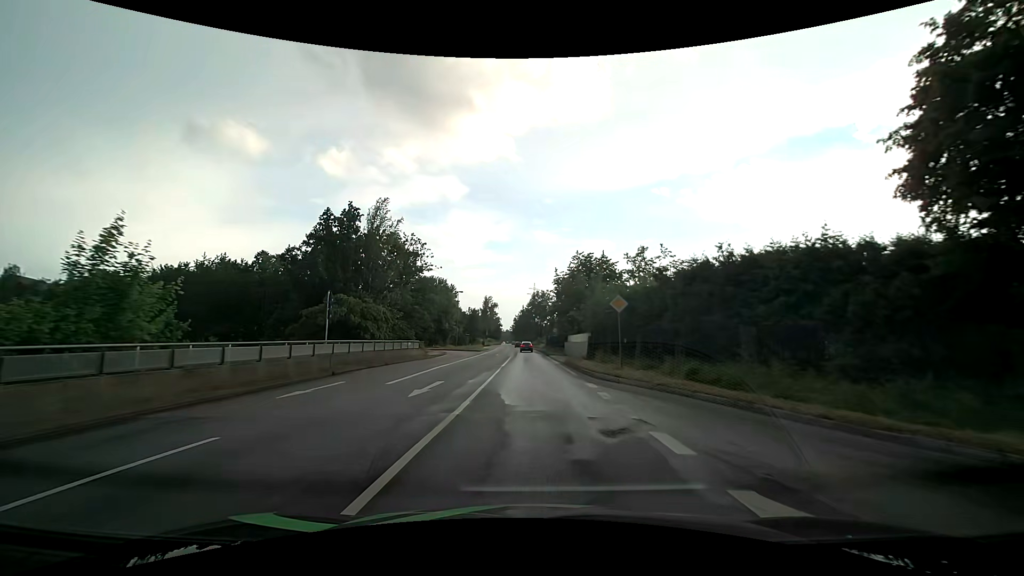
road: primary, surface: asphalt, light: Day
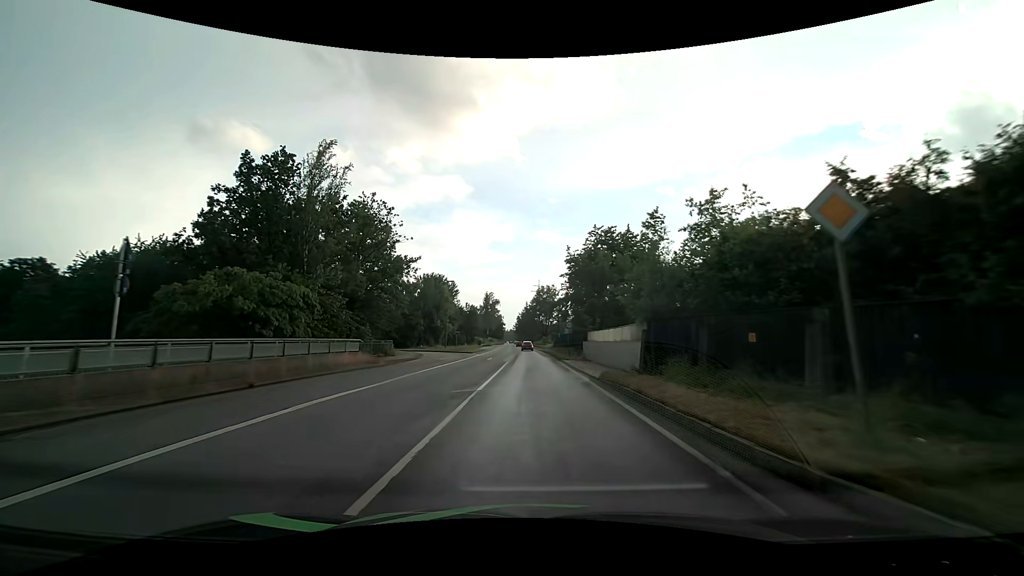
(0.0, +14.8) m; 0°
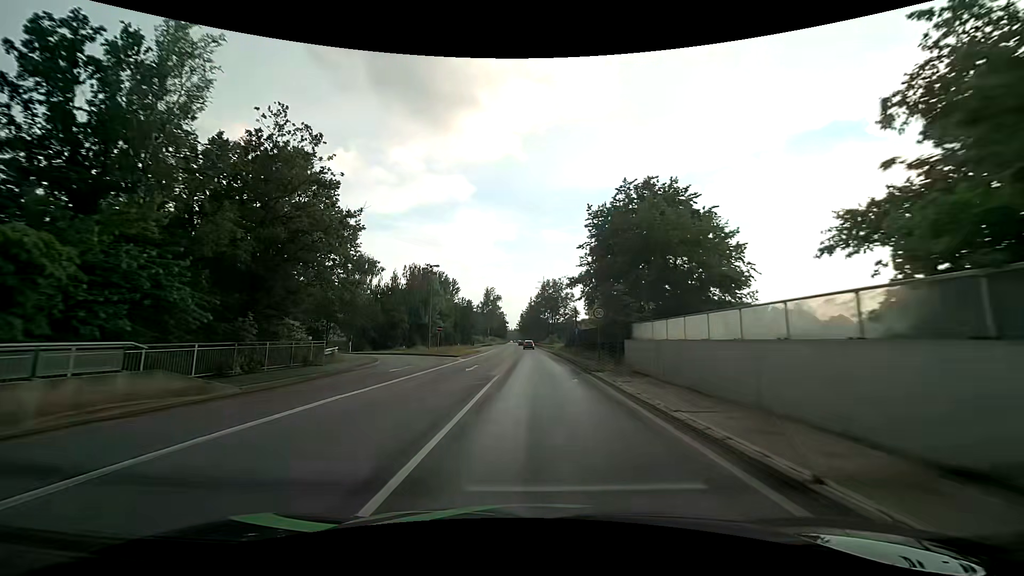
(-0.1, +15.0) m; -1°
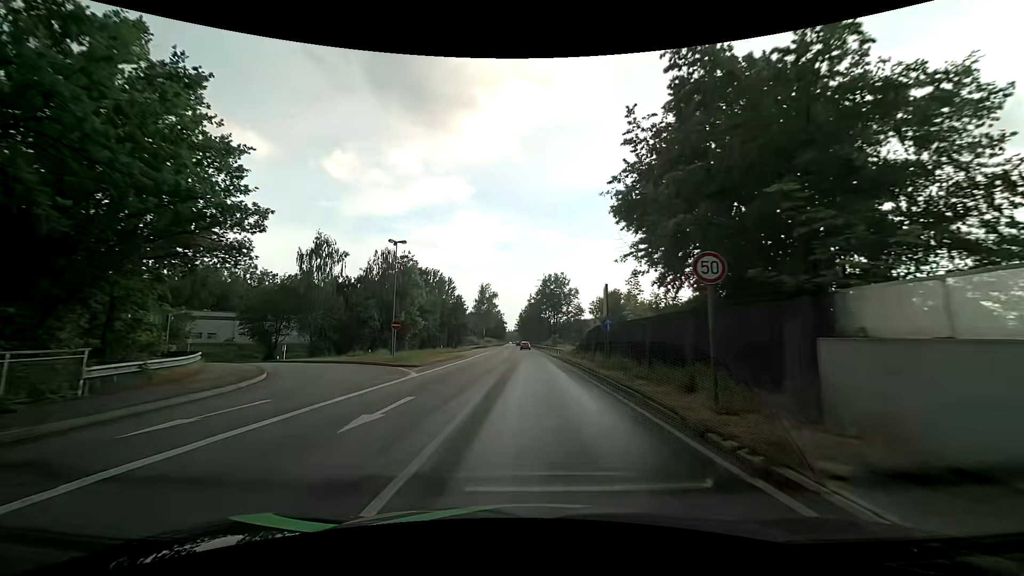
(+0.1, +15.1) m; 0°
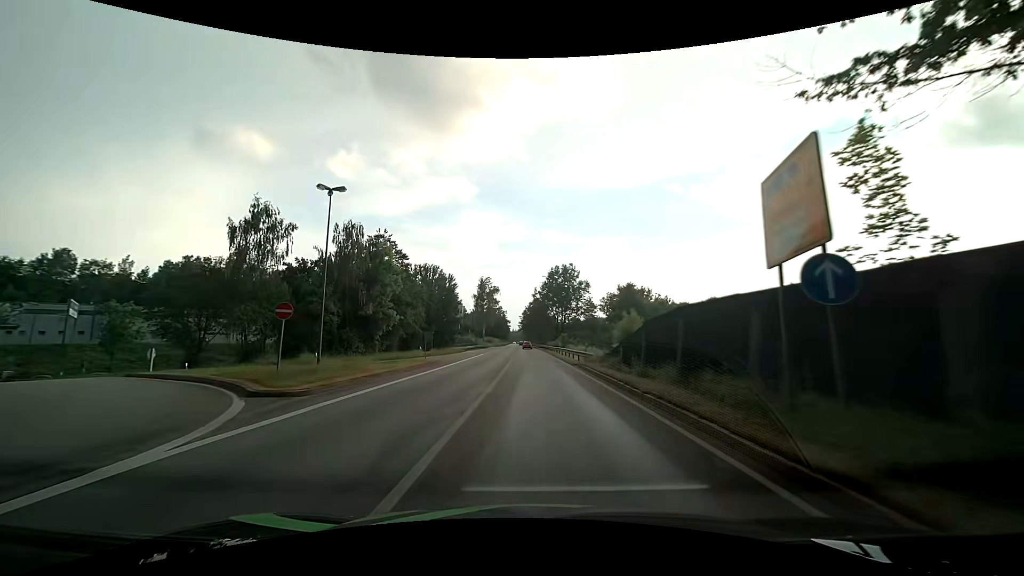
(-0.1, +15.3) m; -1°
